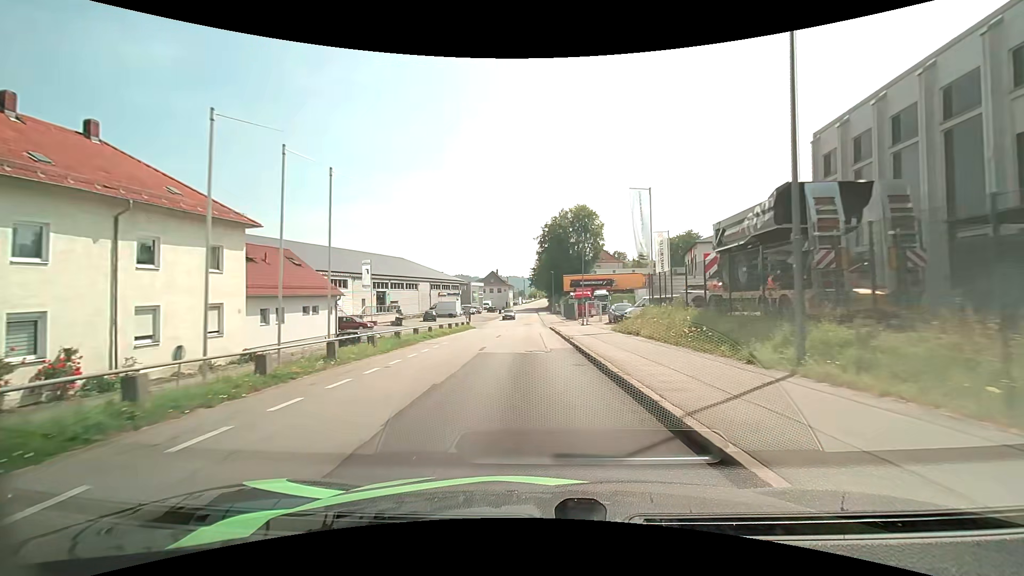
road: residential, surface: asphalt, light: Day
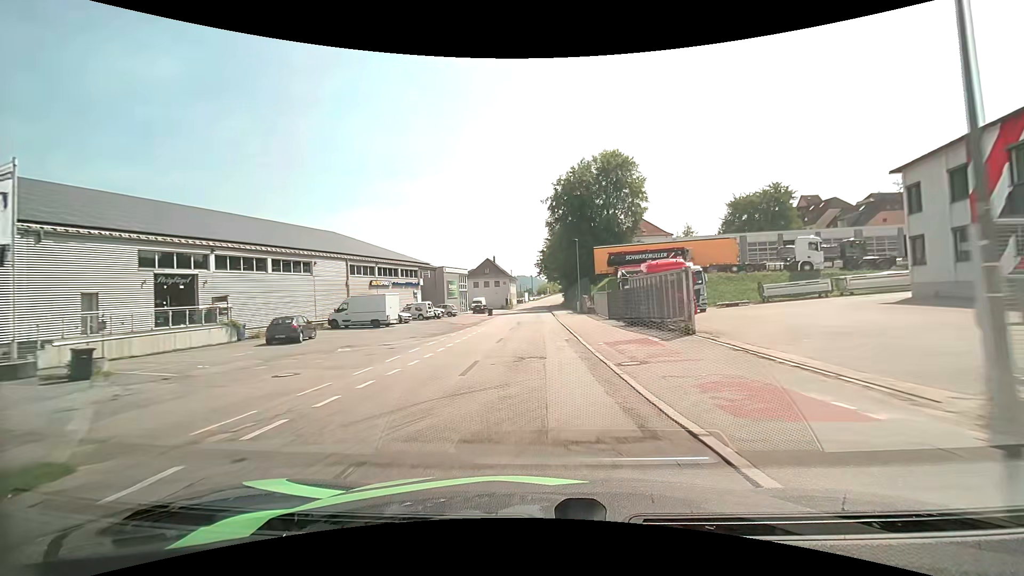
(-1.1, +41.4) m; -2°
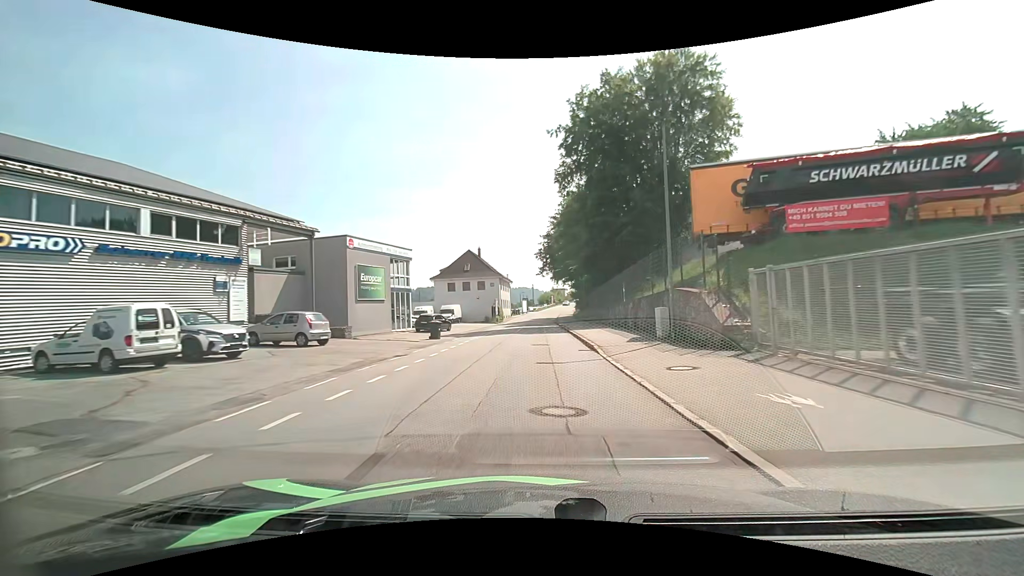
(-0.3, +36.6) m; 0°
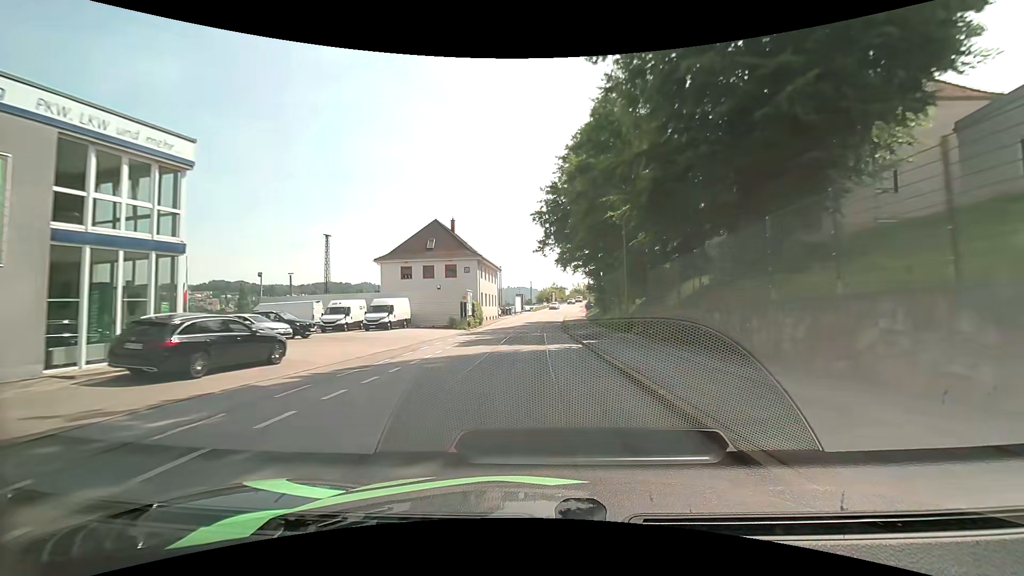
(0.0, +27.8) m; 0°
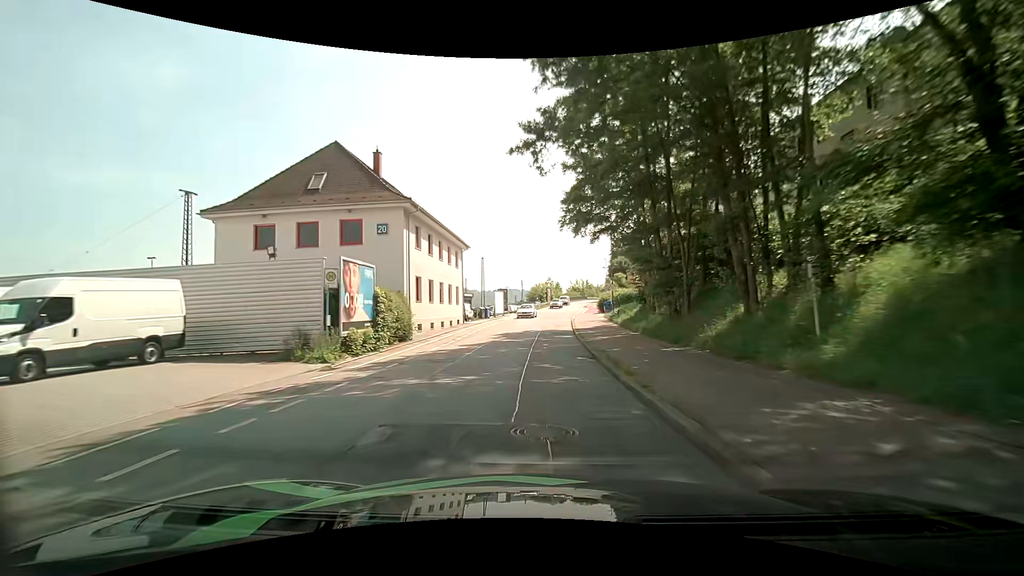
(+0.1, +27.8) m; +1°
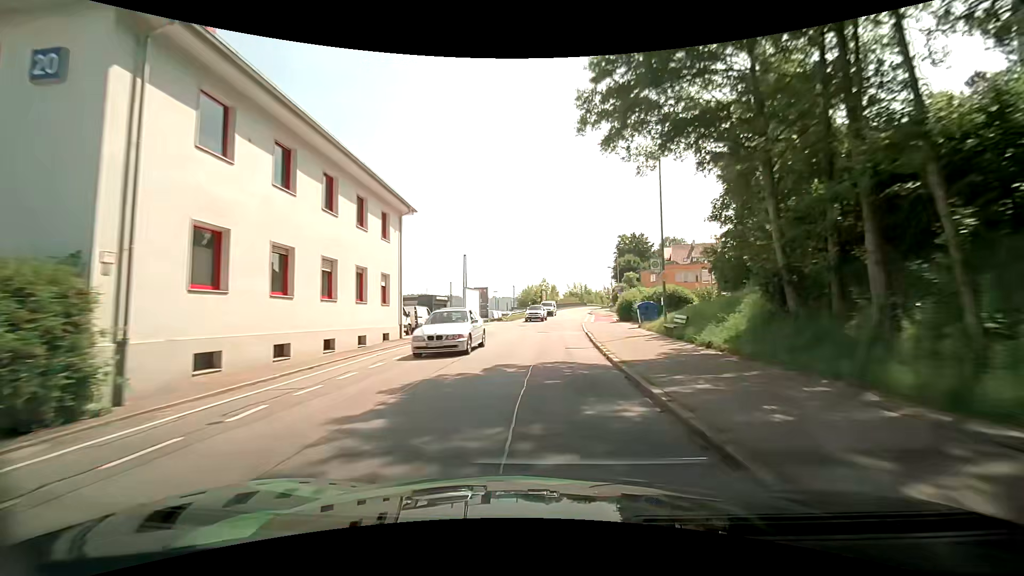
(+0.1, +18.8) m; +1°
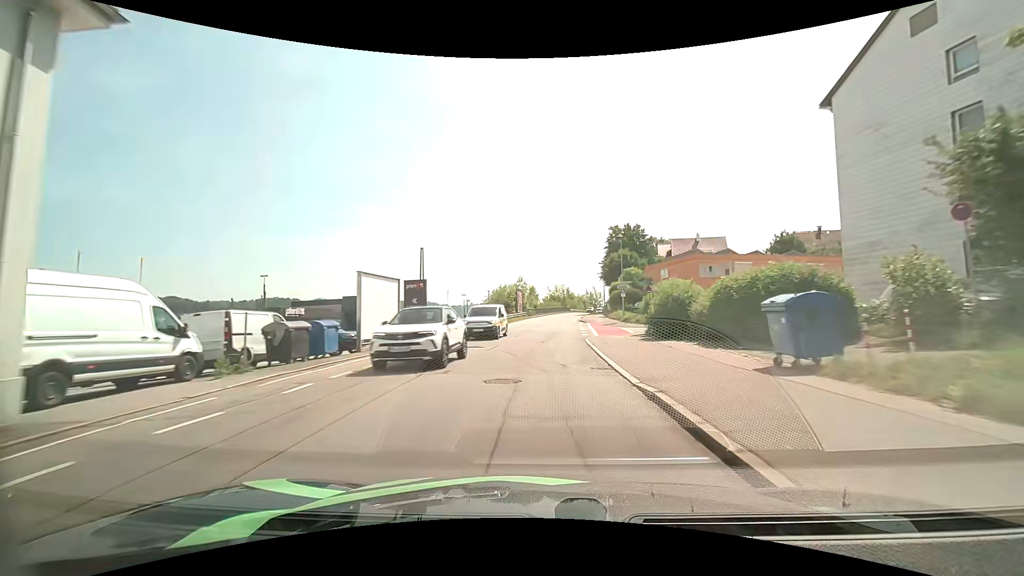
(+0.4, +19.1) m; +2°
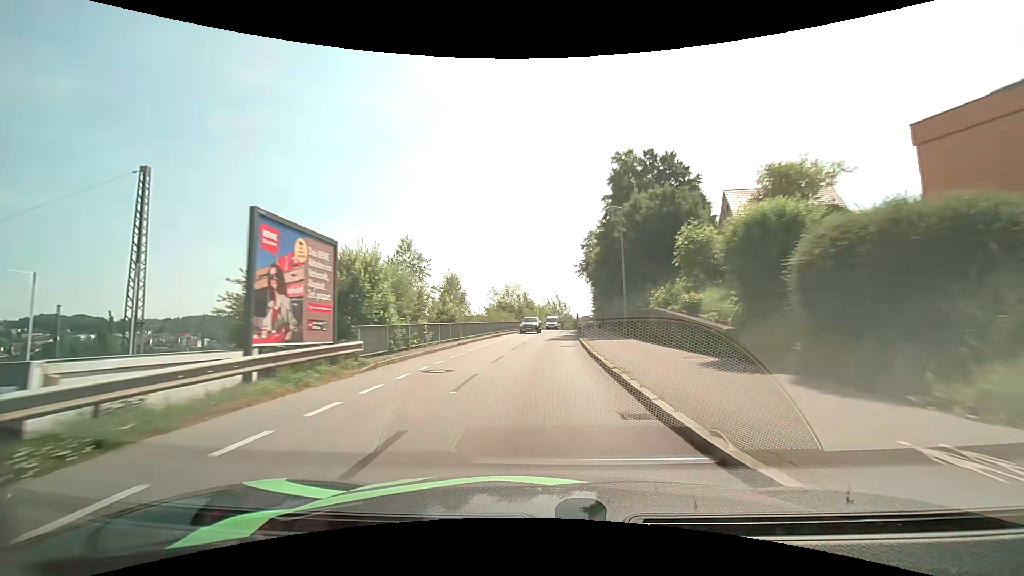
(+2.0, +47.9) m; +5°
(0, +10) (+1, +20) (+1, +30) (+2, +40) (+3, +50) (+3, +60) (+4, +70) (+5, +80) (+6, +90) (+7, +100) m
